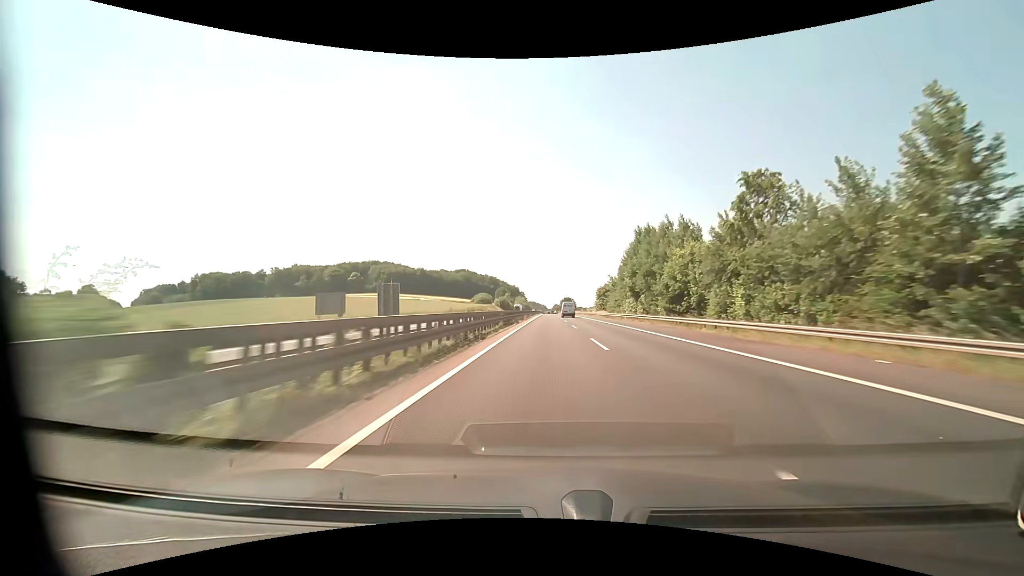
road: motorway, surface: asphalt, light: Day
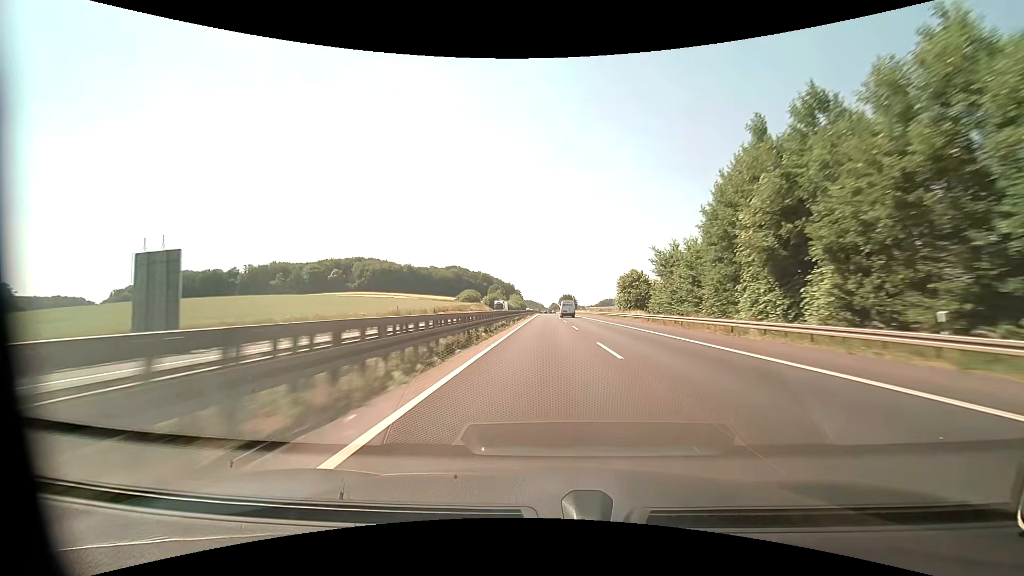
(+0.1, +39.1) m; 0°
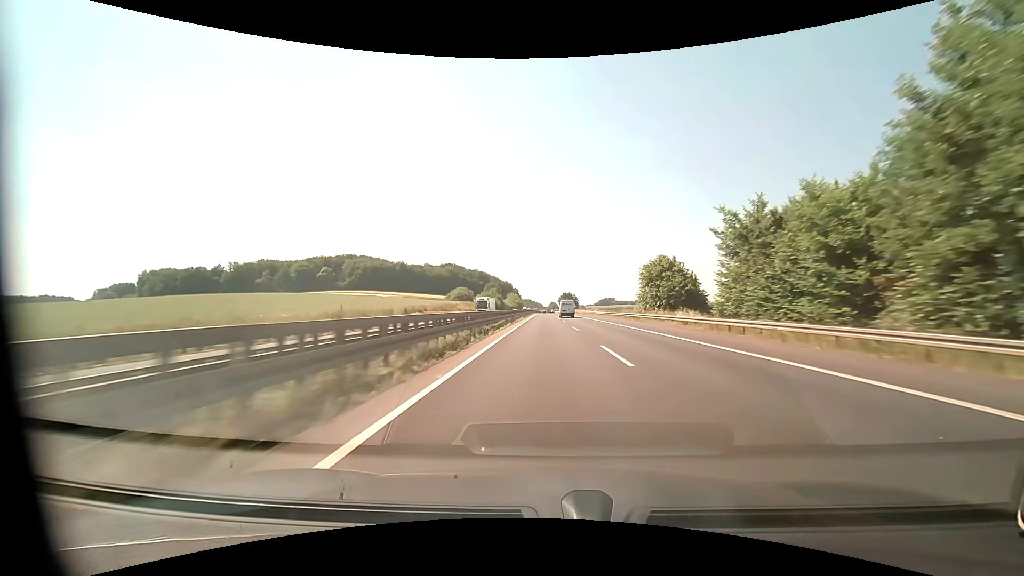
(0.0, +19.9) m; 0°
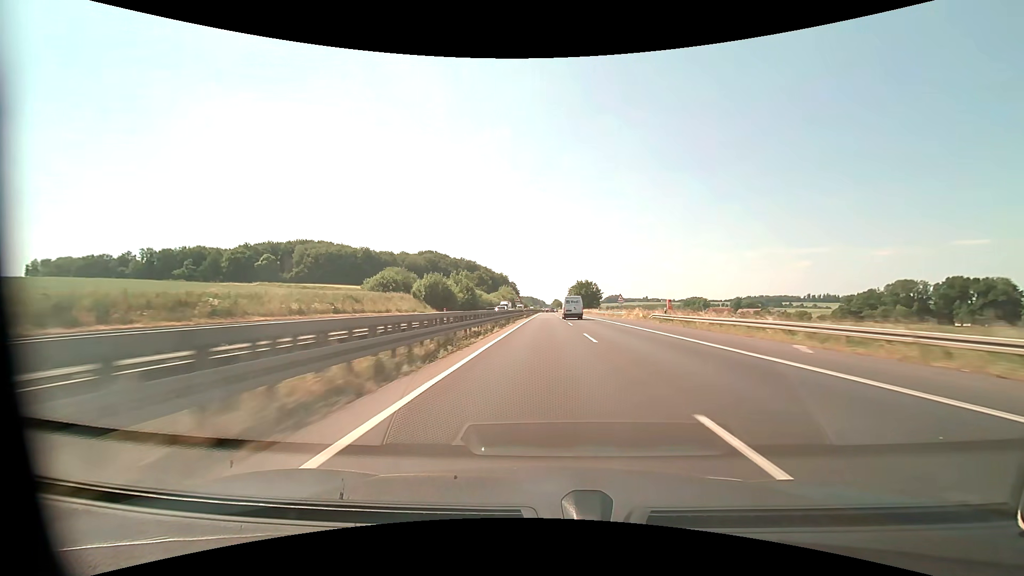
(-0.1, +101.2) m; 0°
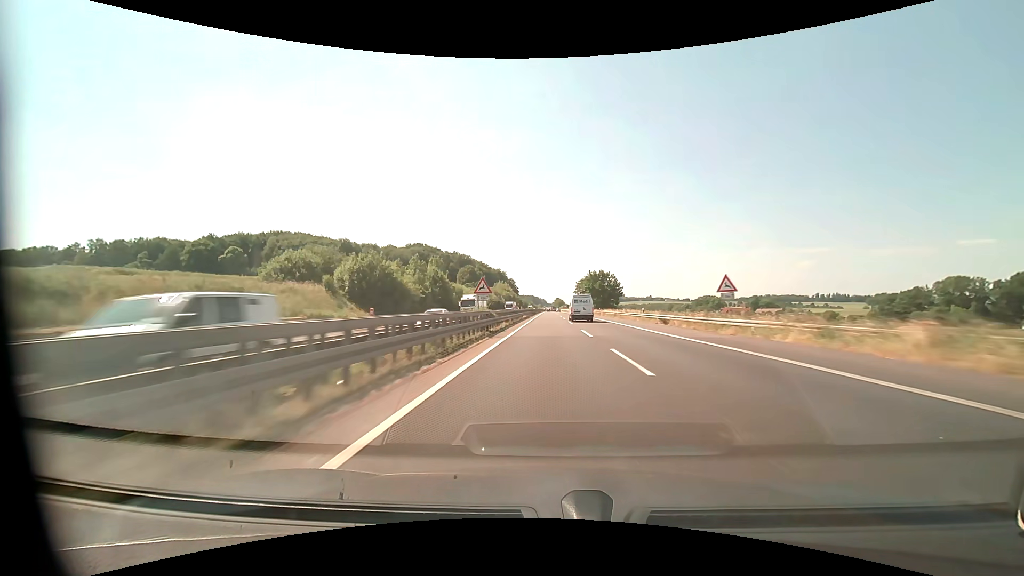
(-0.1, +40.9) m; 0°
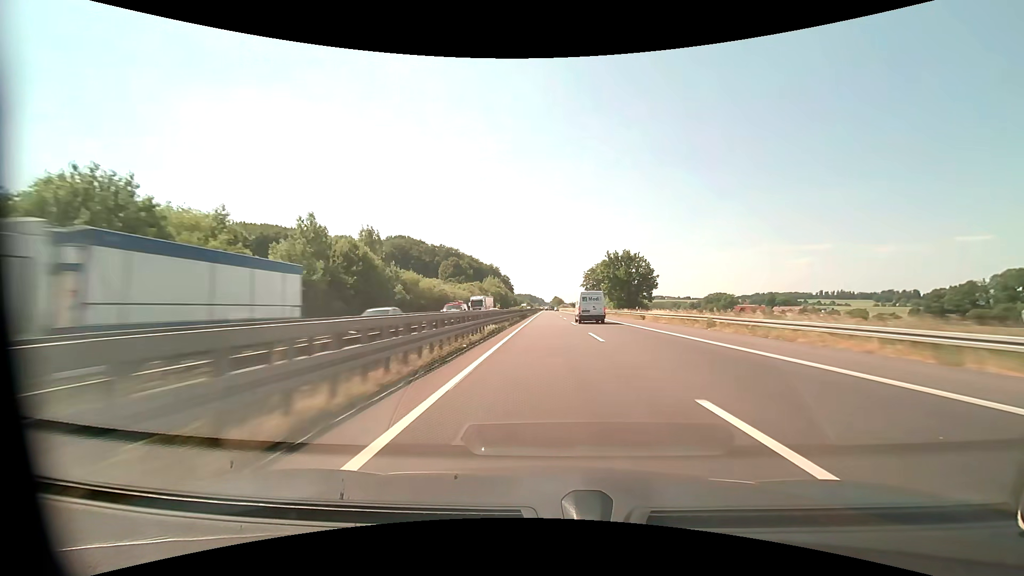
(0.0, +41.0) m; 0°
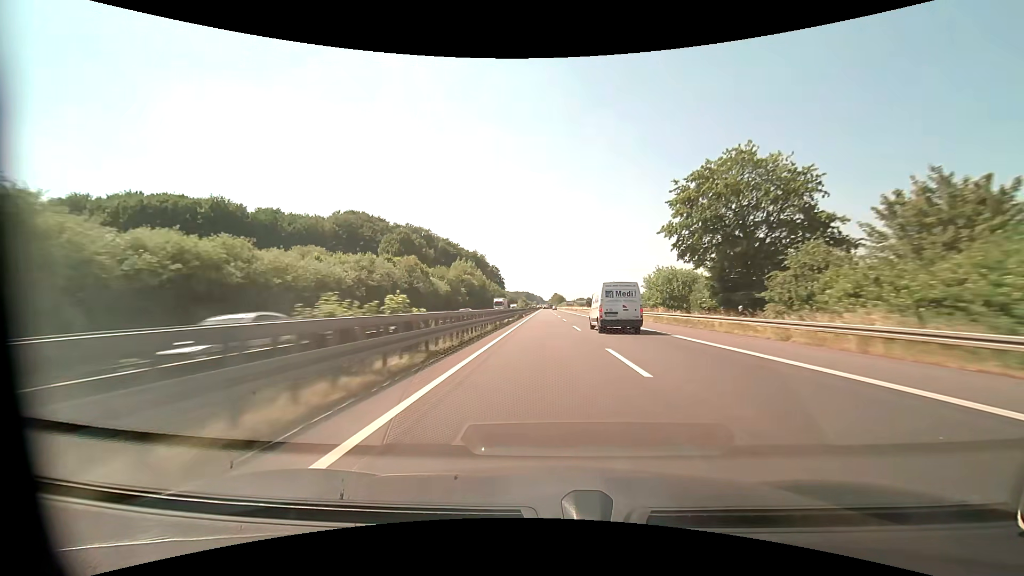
(+0.4, +82.3) m; 0°
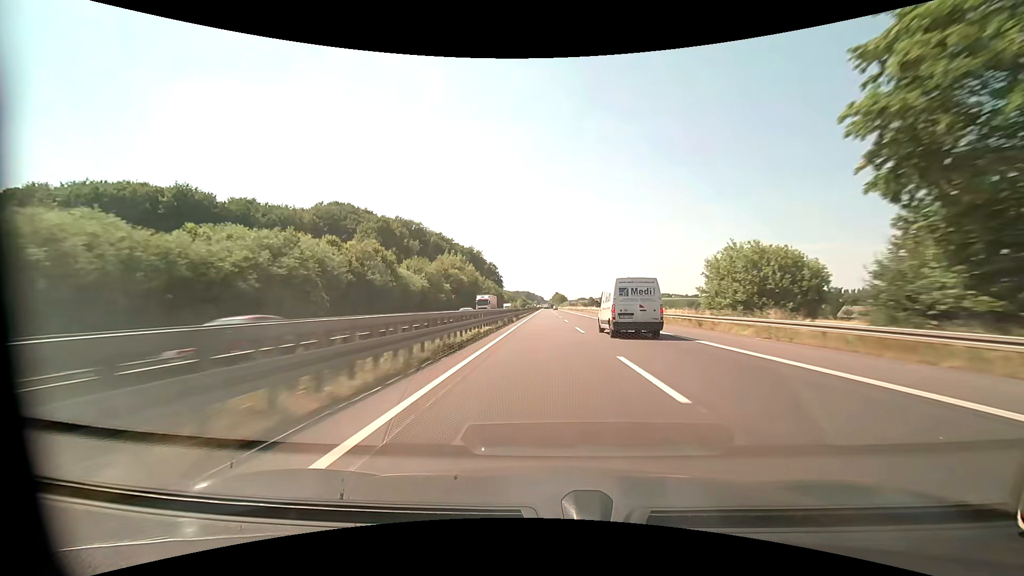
(0.0, +20.6) m; 0°
(0, +10) (0, +20) (0, +30) (0, +40) (0, +50) (0, +60) (0, +70) (0, +80) (0, +90) (0, +100) m
